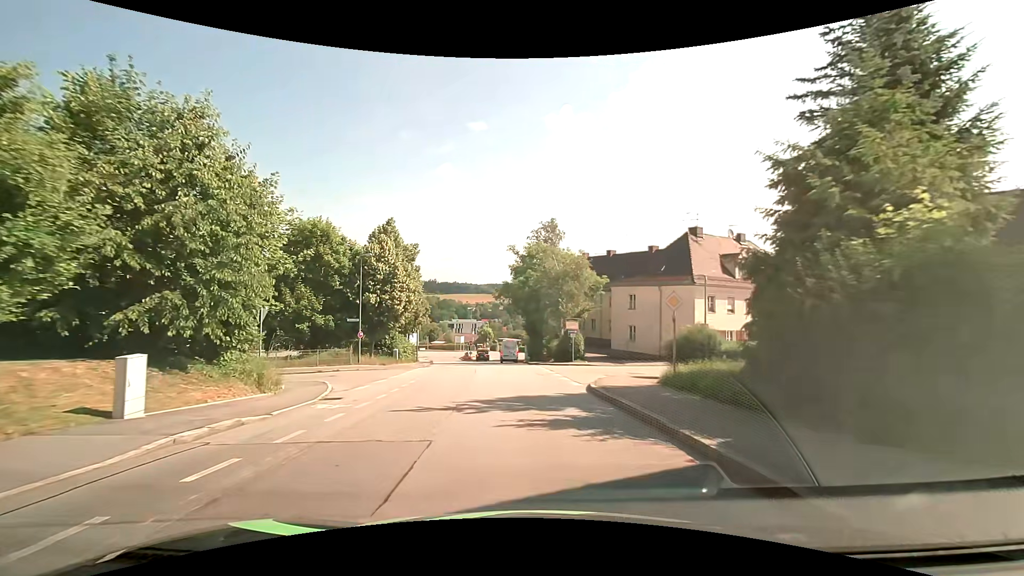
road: residential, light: Day
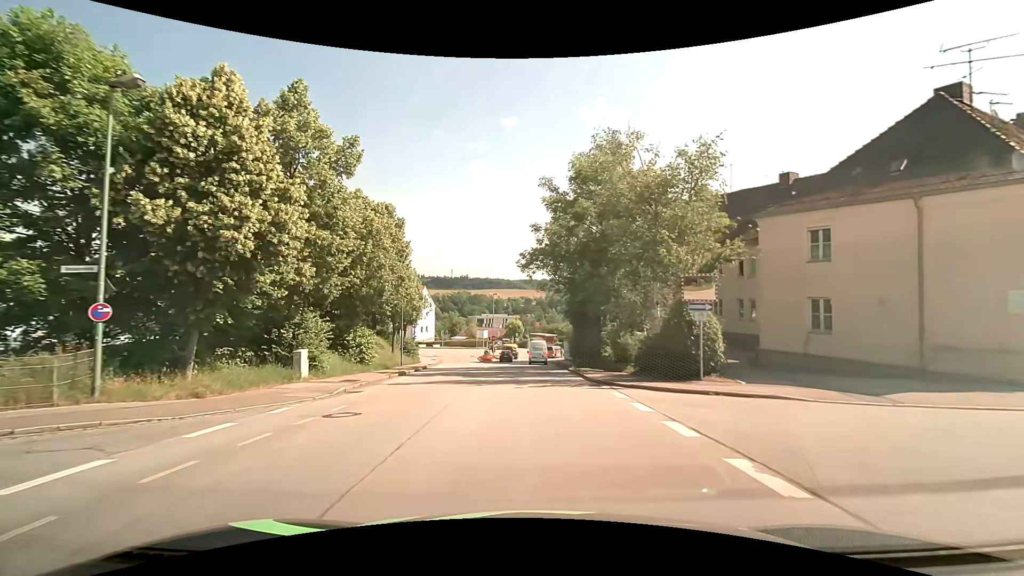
(-0.9, +23.8) m; -3°
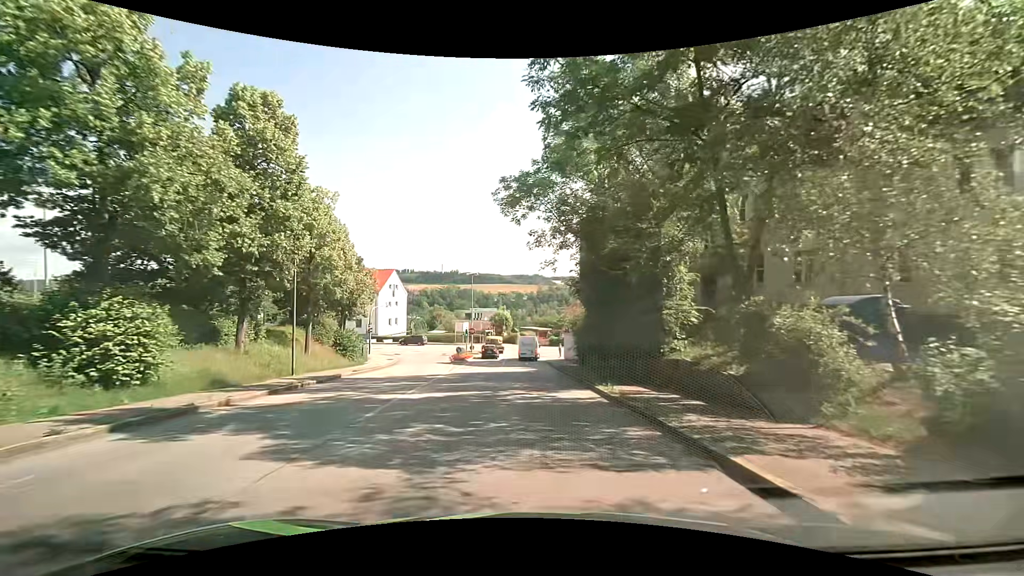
(+0.1, +18.3) m; +1°
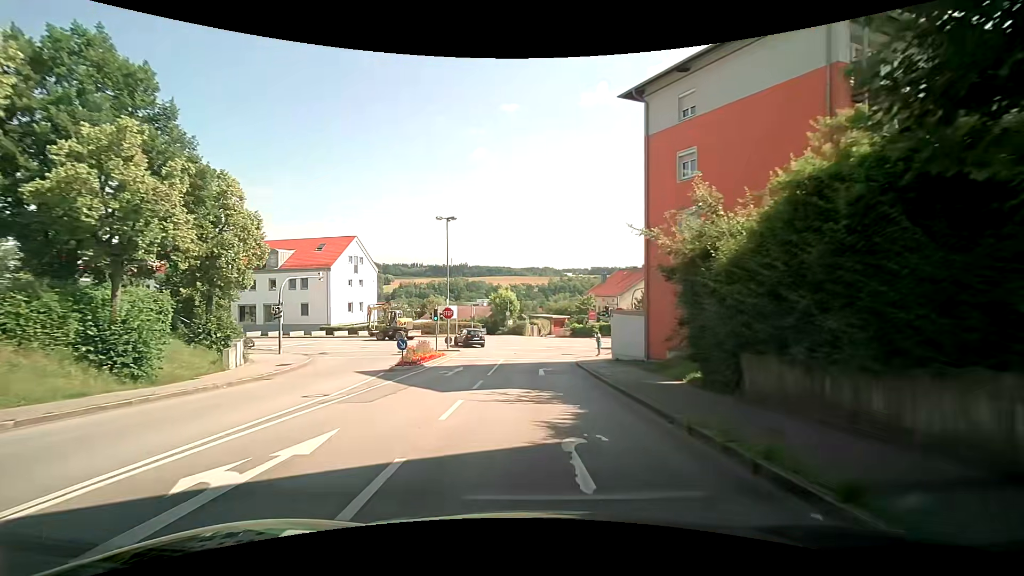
(-0.4, +25.5) m; 0°
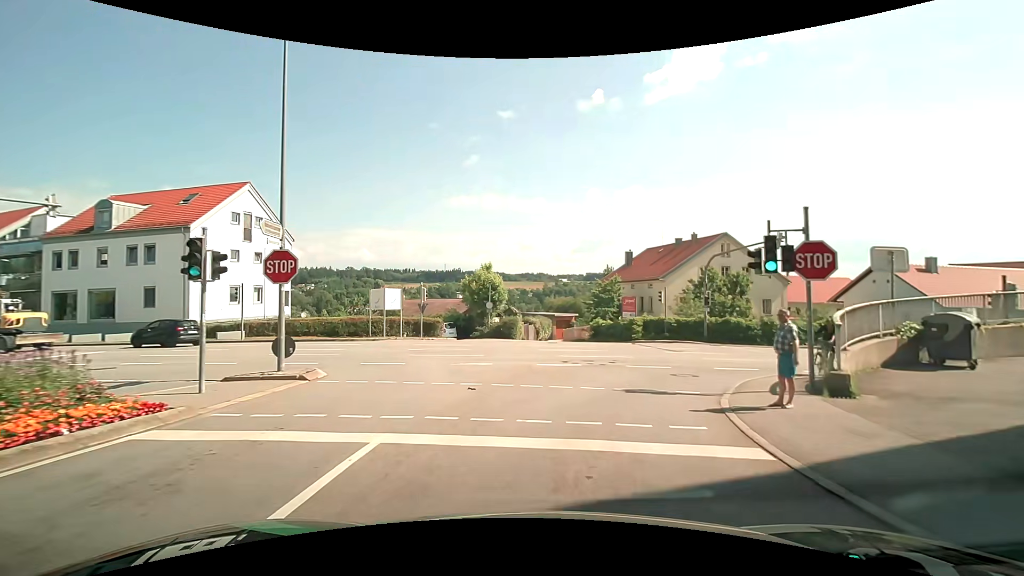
(-0.6, +24.8) m; 0°
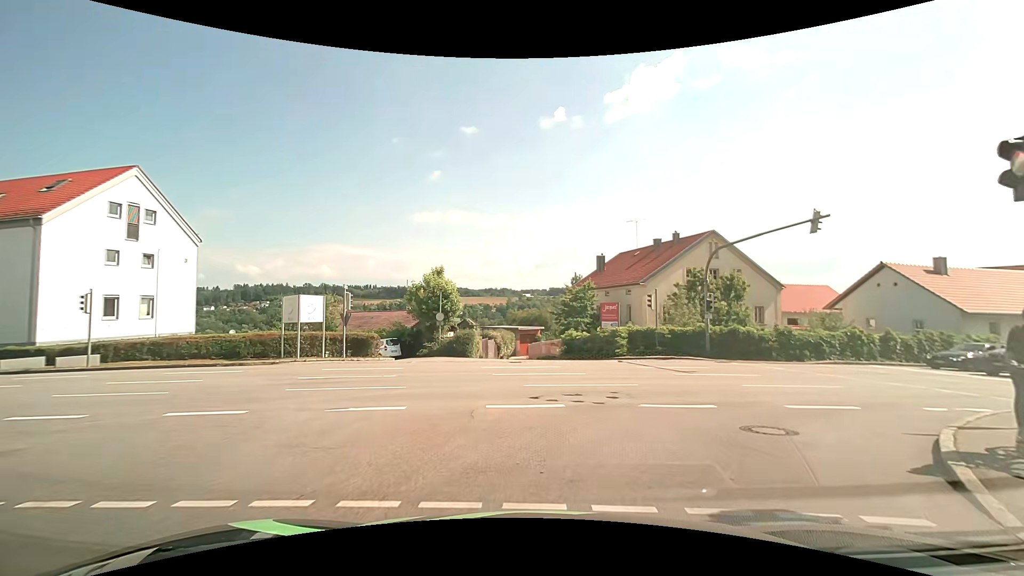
(+0.2, +7.1) m; +4°
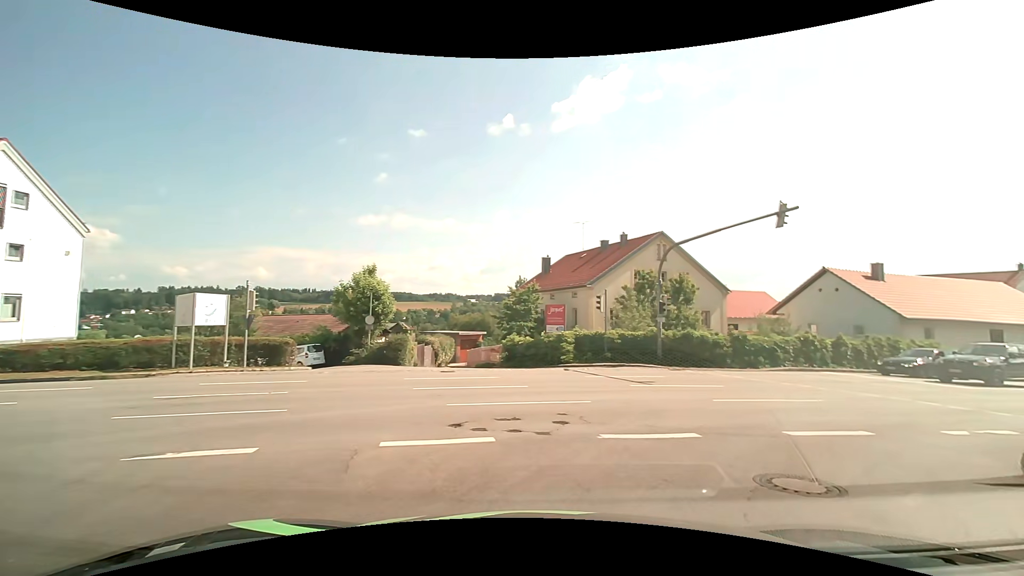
(+0.1, +2.9) m; +5°
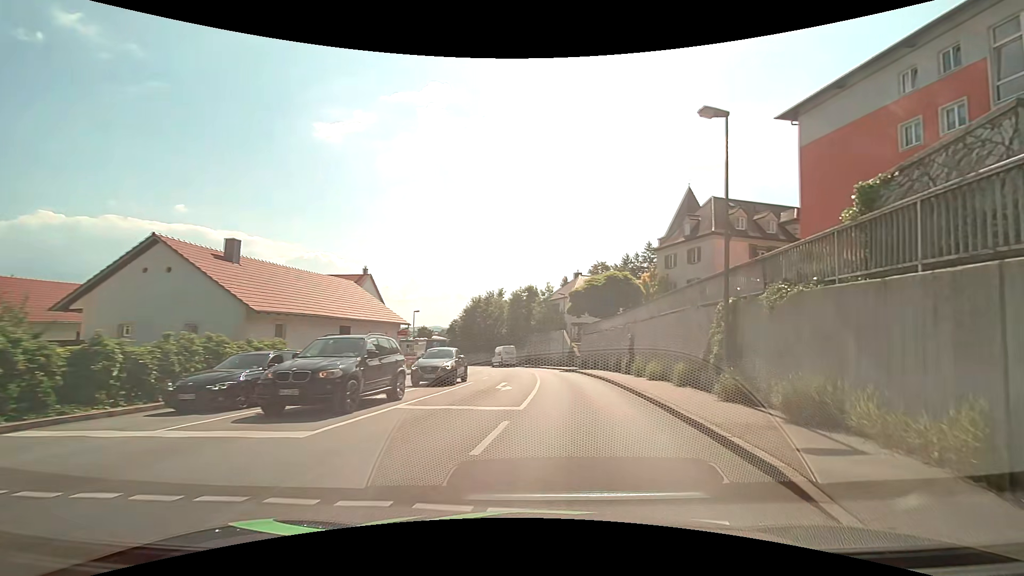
(+8.7, +13.1) m; +64°
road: tertiary
(+1, +10) (+2, +20) (+2, +30) (+2, +40) (+1, +50) (-1, +60) (-3, +69) (-7, +79) (-11, +88) (-15, +97) m
